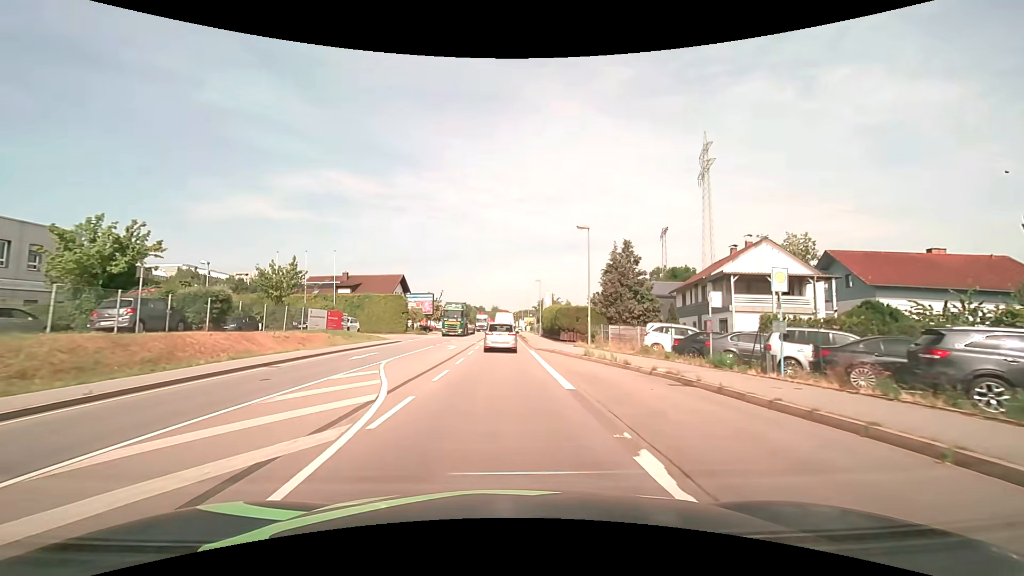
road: primary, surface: asphalt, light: Day
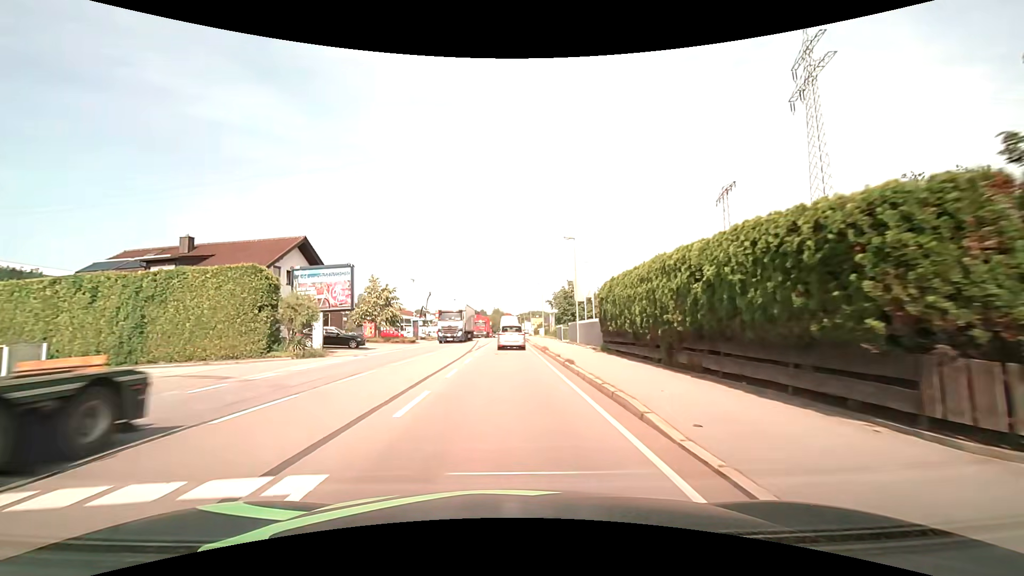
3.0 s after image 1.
(-0.2, +35.8) m; 0°
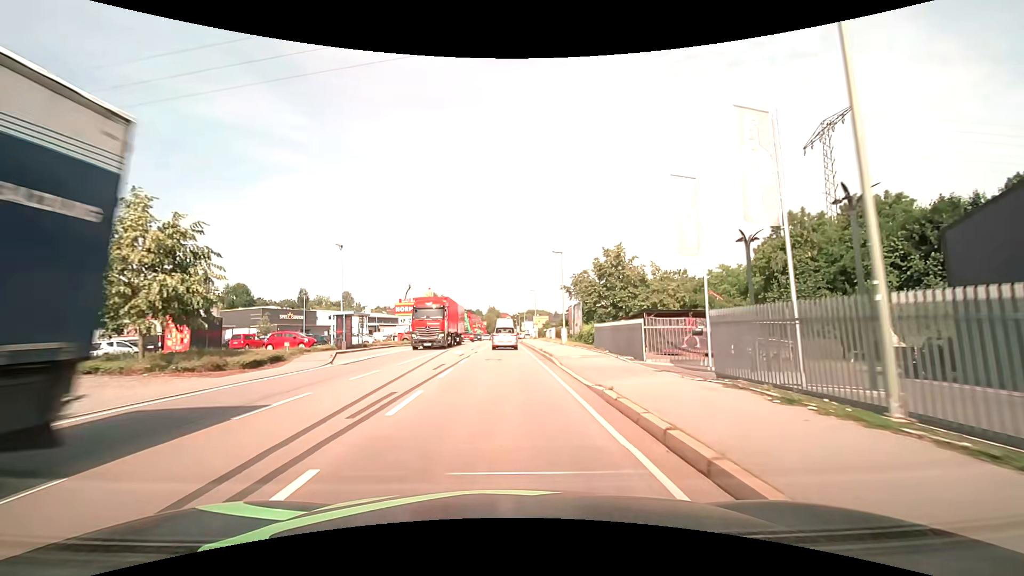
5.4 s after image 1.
(0.0, +30.0) m; 0°
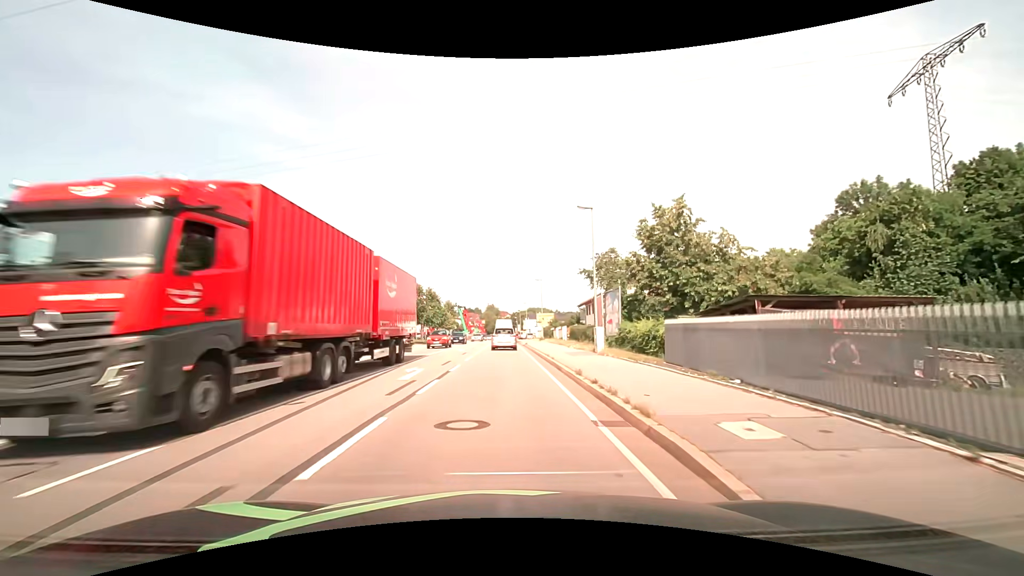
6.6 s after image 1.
(+0.1, +15.2) m; 0°
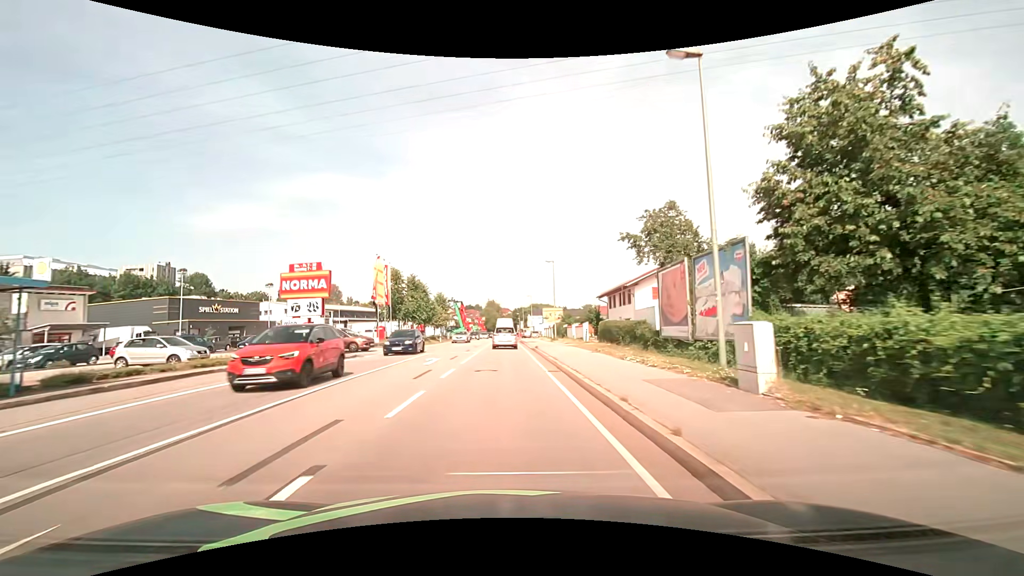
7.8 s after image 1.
(0.0, +15.1) m; 0°
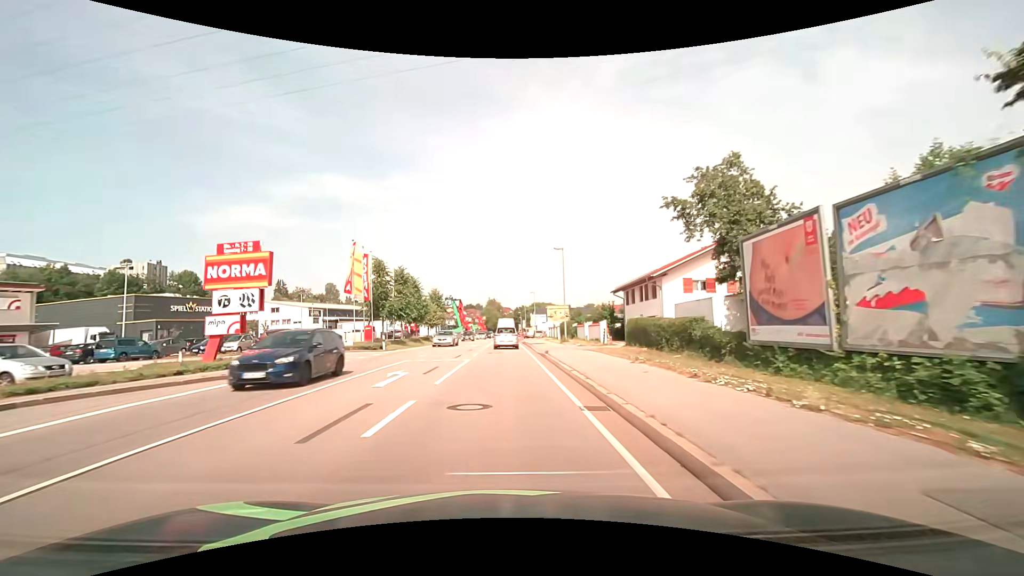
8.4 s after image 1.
(0.0, +7.5) m; 0°
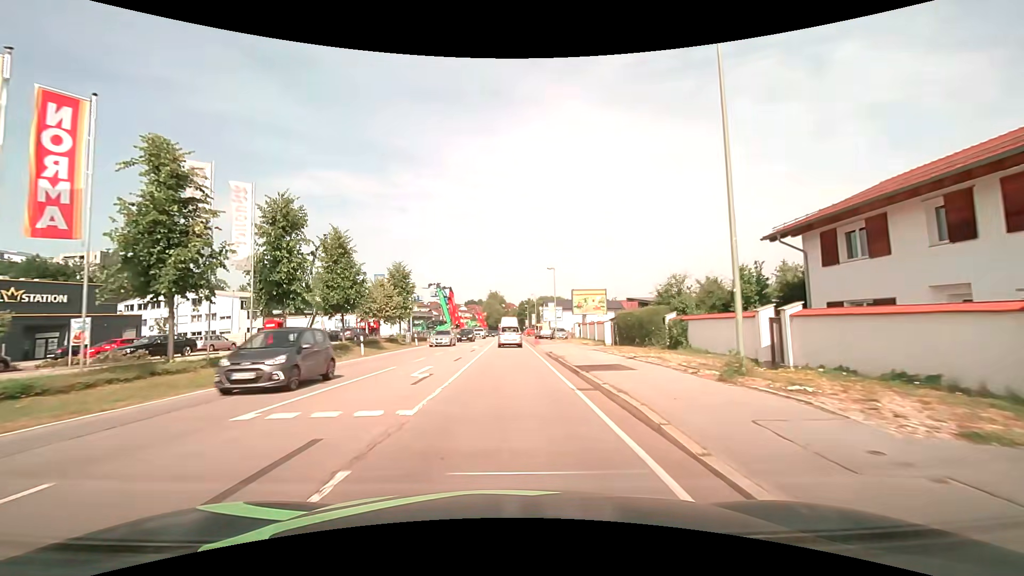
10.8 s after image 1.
(-0.1, +29.9) m; -1°
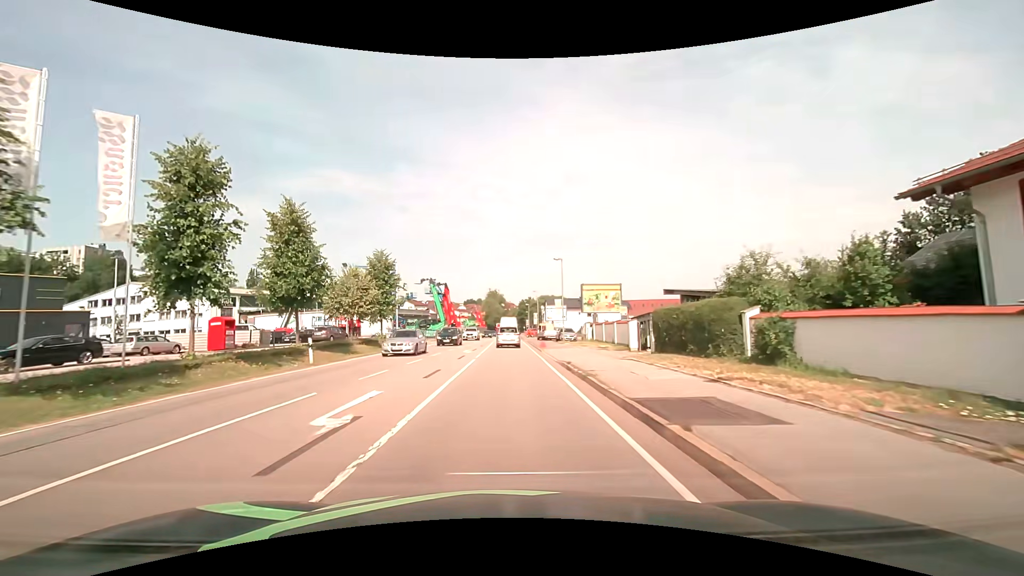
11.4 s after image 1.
(0.0, +7.5) m; 0°
(0, +10) (0, +20) (0, +30) (0, +40) (0, +50) (0, +60) (0, +70) (0, +80) (0, +90) (0, +100) m
